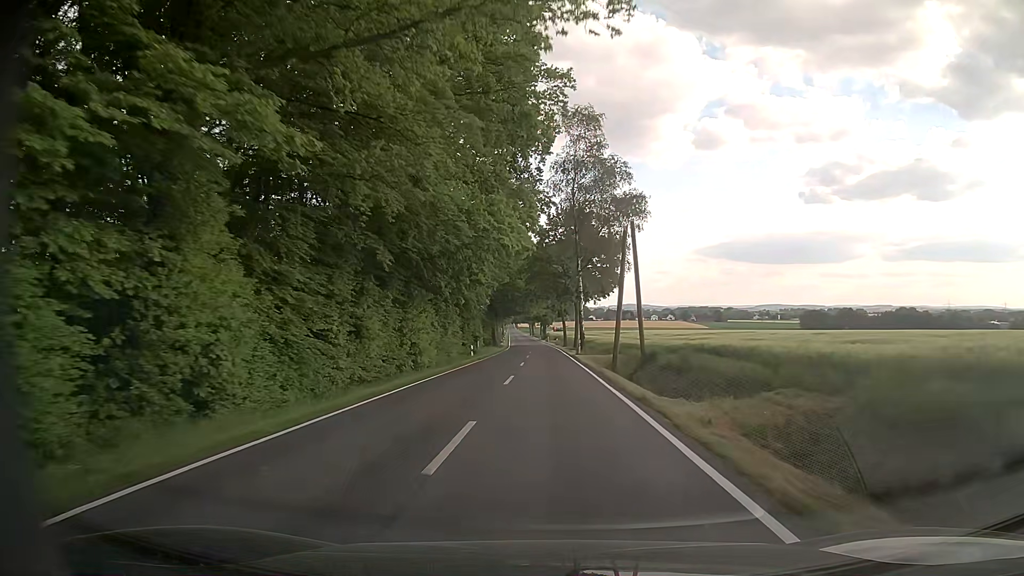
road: tertiary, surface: asphalt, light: Day
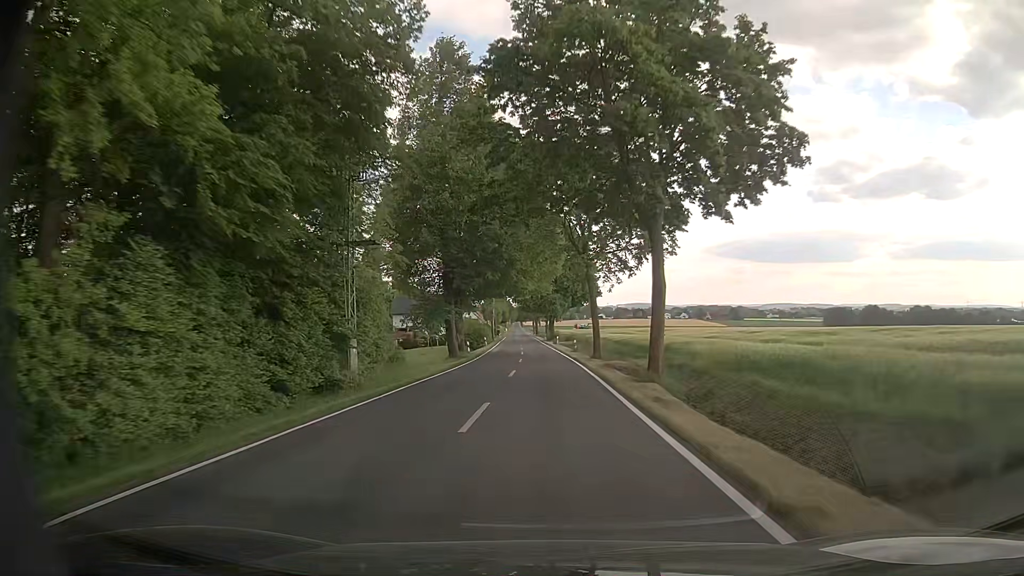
(0.0, +45.1) m; 0°
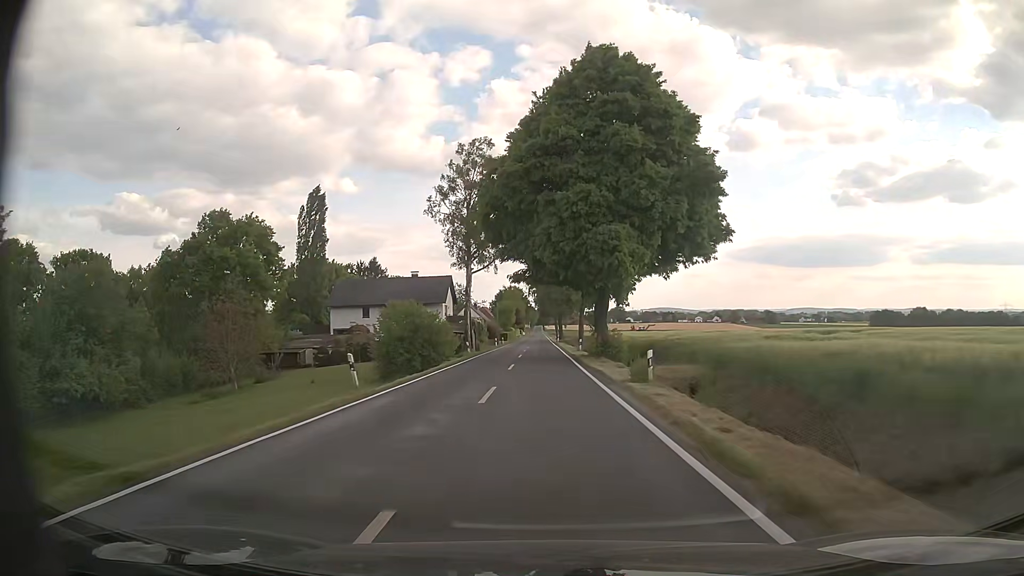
(-0.9, +56.4) m; -2°
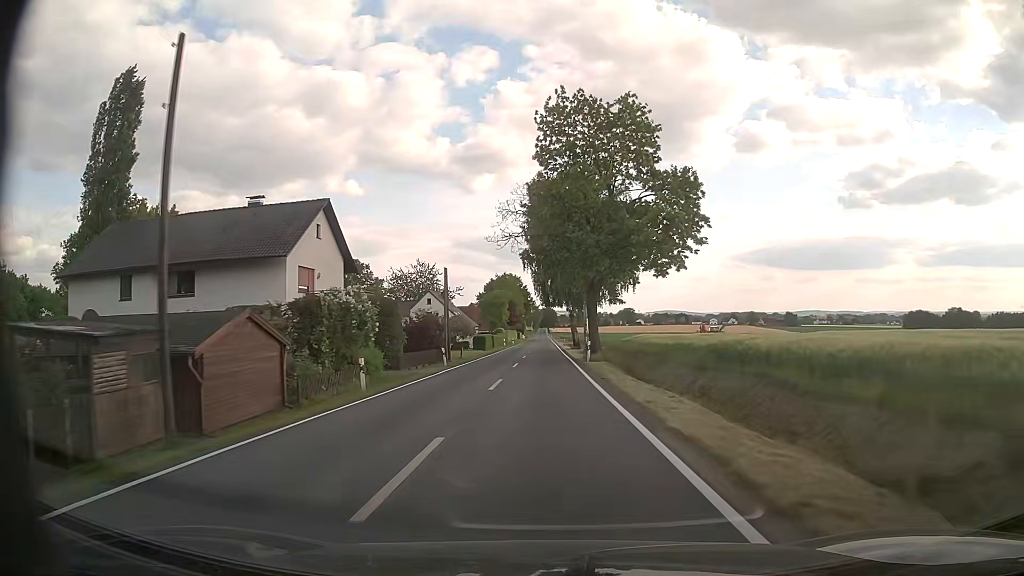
(-0.4, +56.3) m; -1°
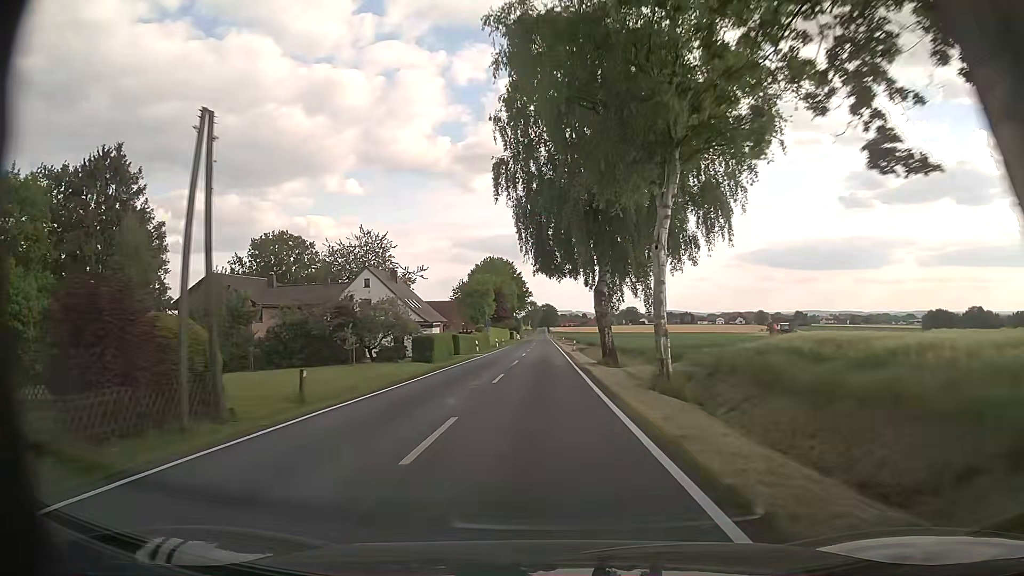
(+0.1, +33.8) m; 0°
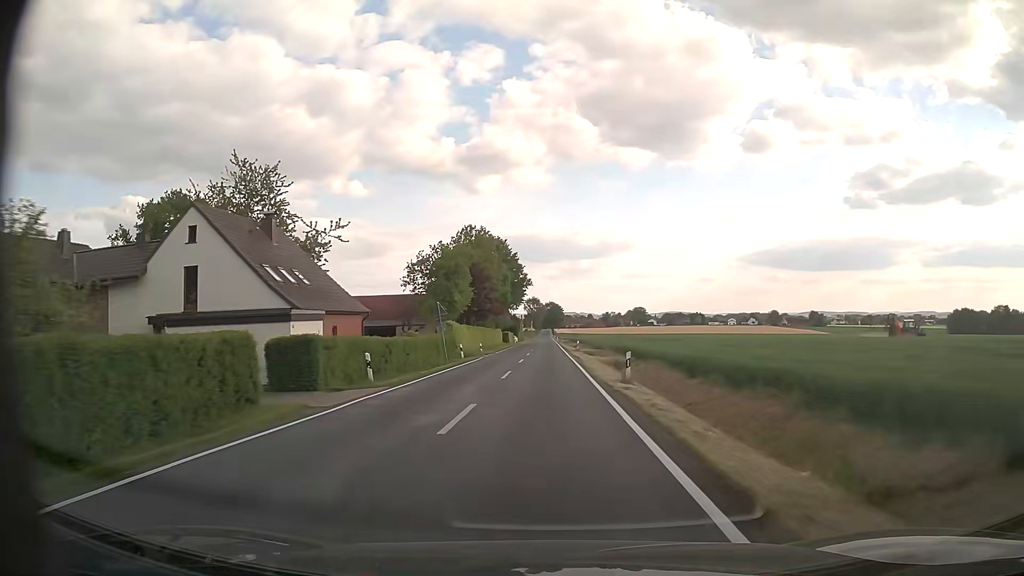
(0.0, +33.8) m; 0°
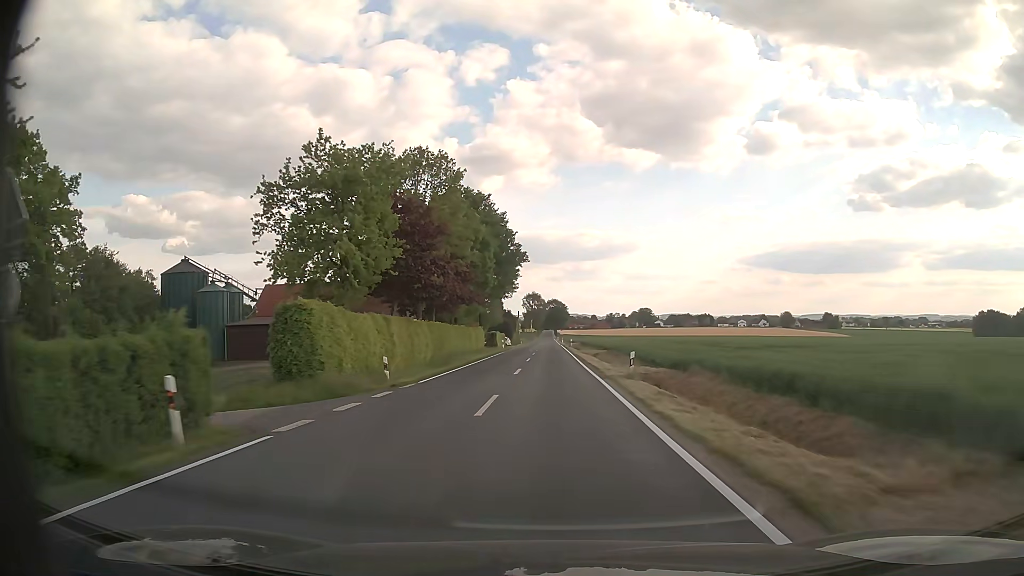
(0.0, +33.7) m; 0°
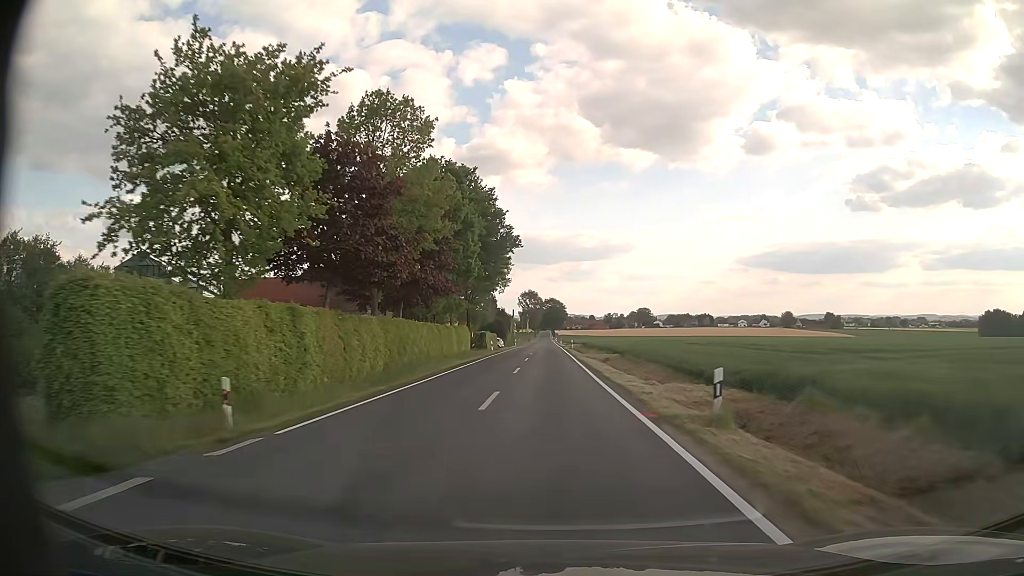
(0.0, +11.3) m; 0°
(0, +10) (0, +20) (0, +30) (0, +40) (0, +50) (0, +60) (0, +70) (0, +80) (0, +90) (0, +100) m
